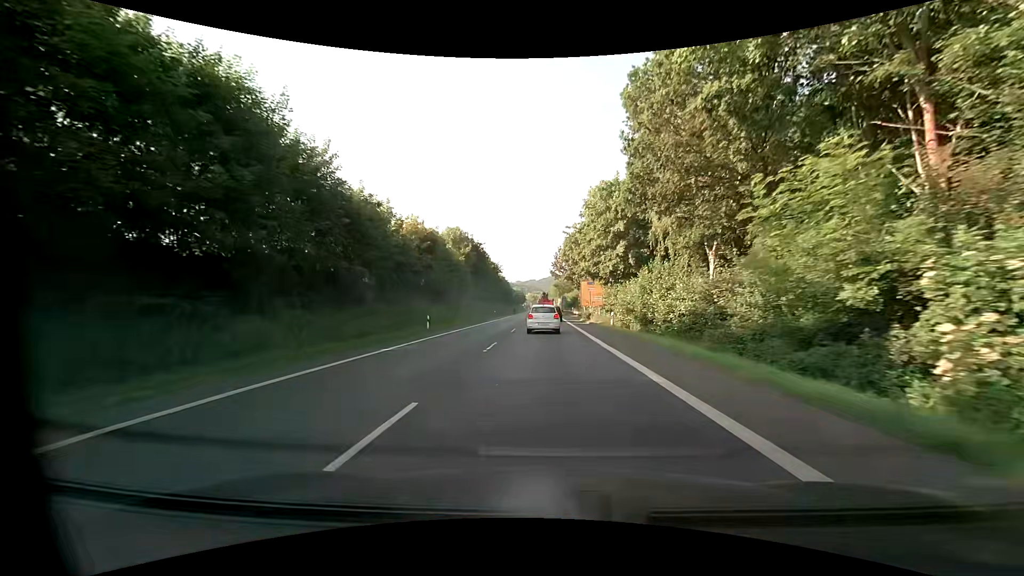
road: primary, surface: asphalt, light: Day
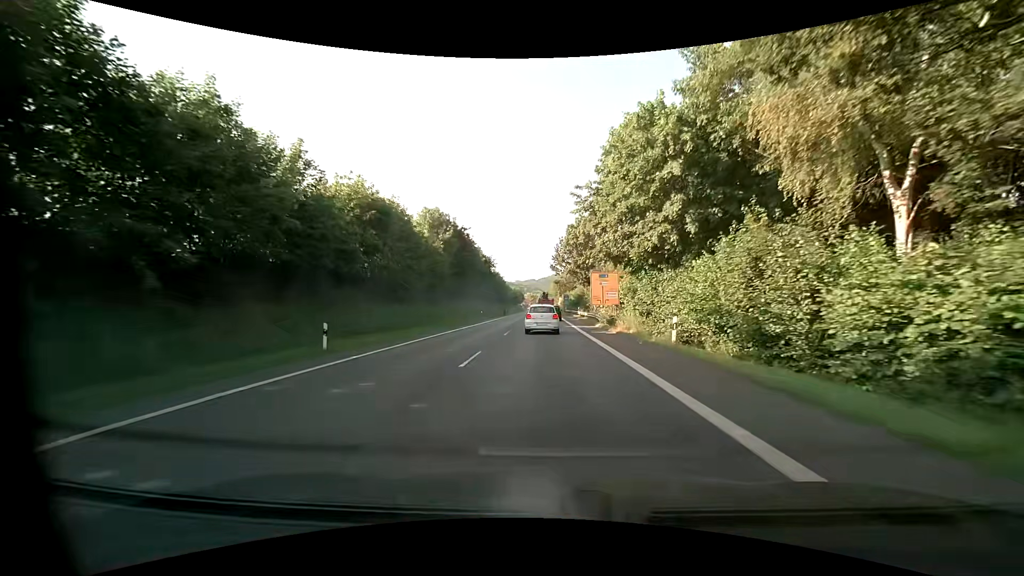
(0.0, +16.1) m; 0°
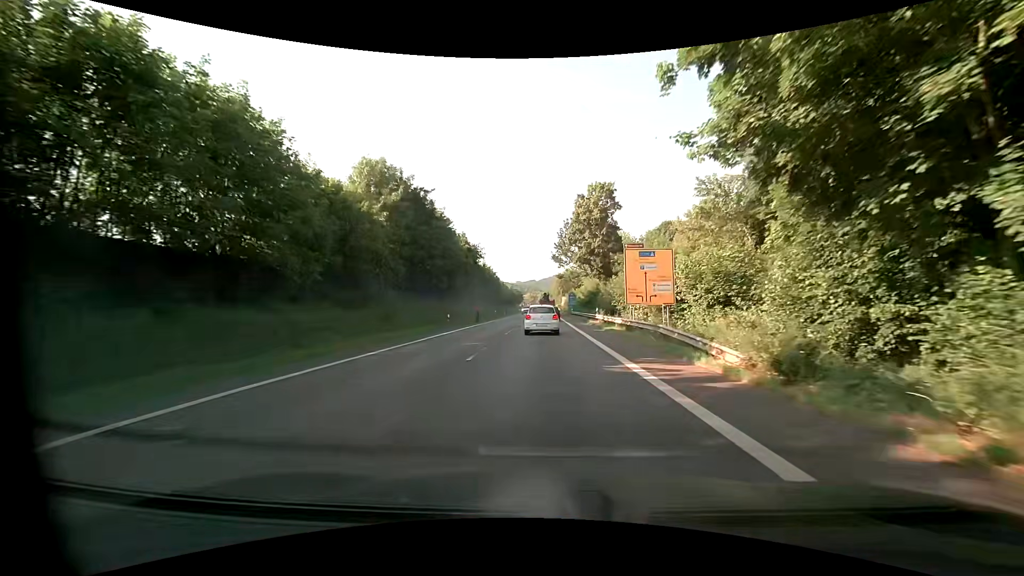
(-0.1, +23.0) m; -1°
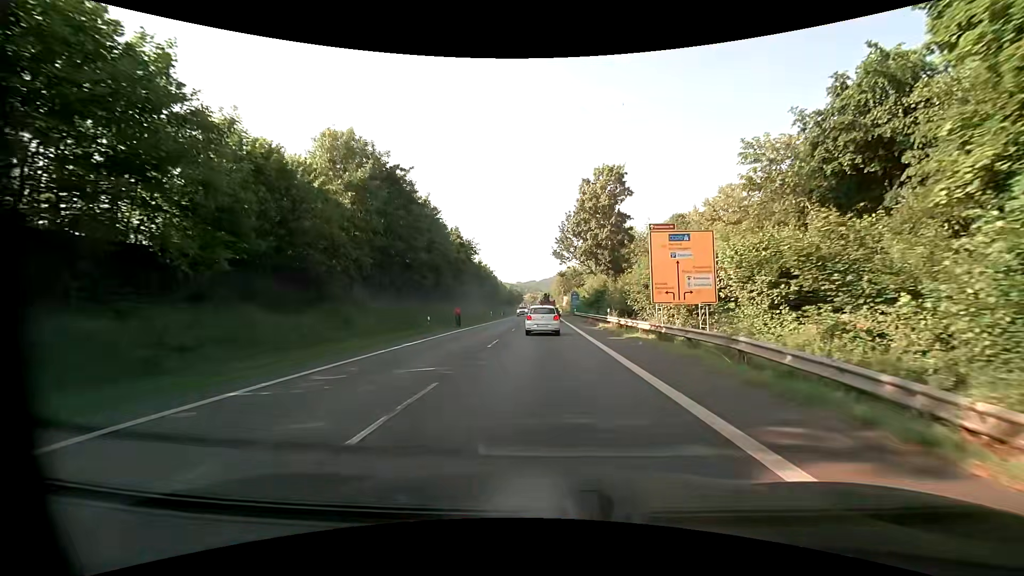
(+0.1, +7.5) m; 0°
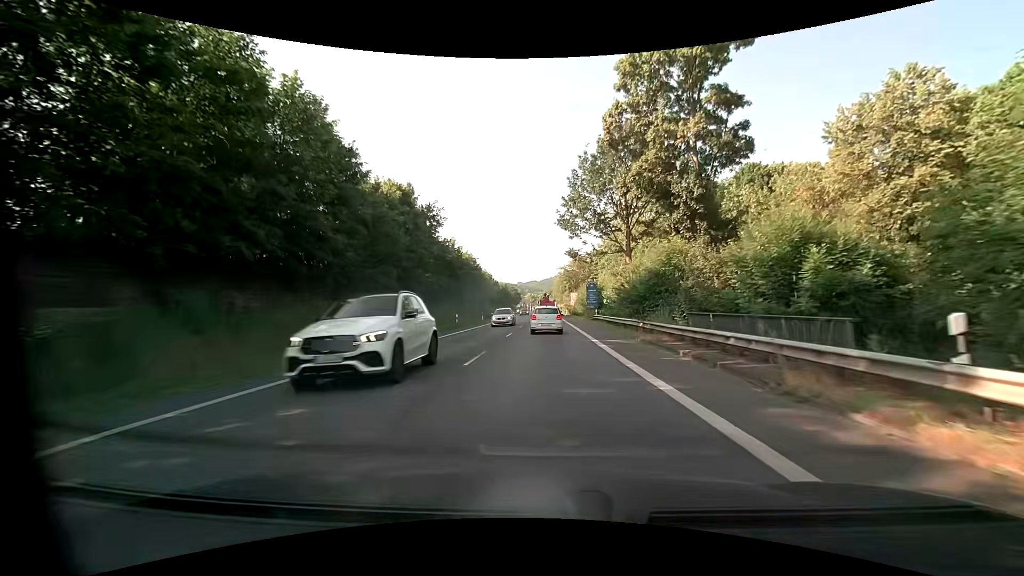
(+0.2, +30.1) m; +1°
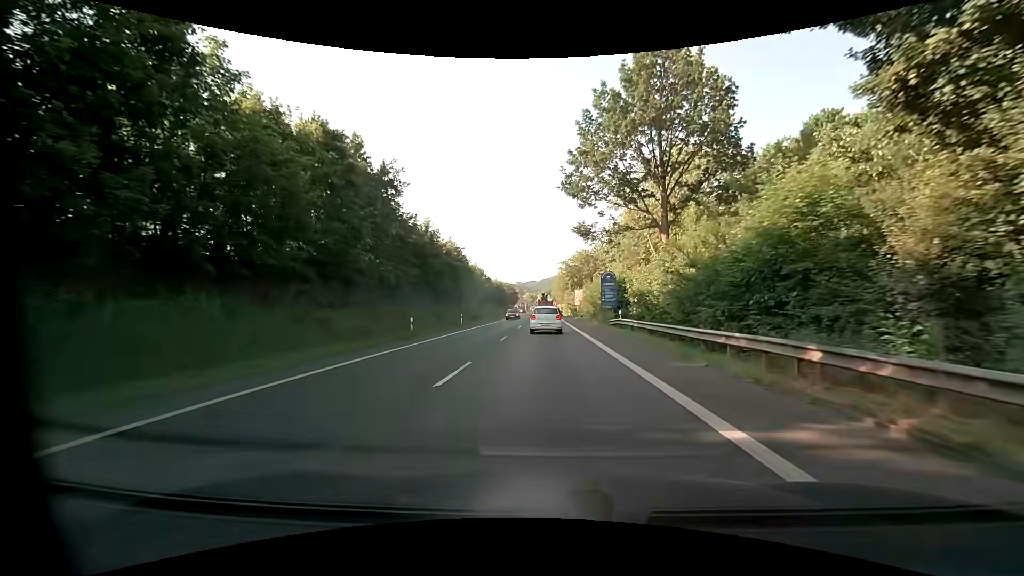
(-0.1, +15.3) m; 0°
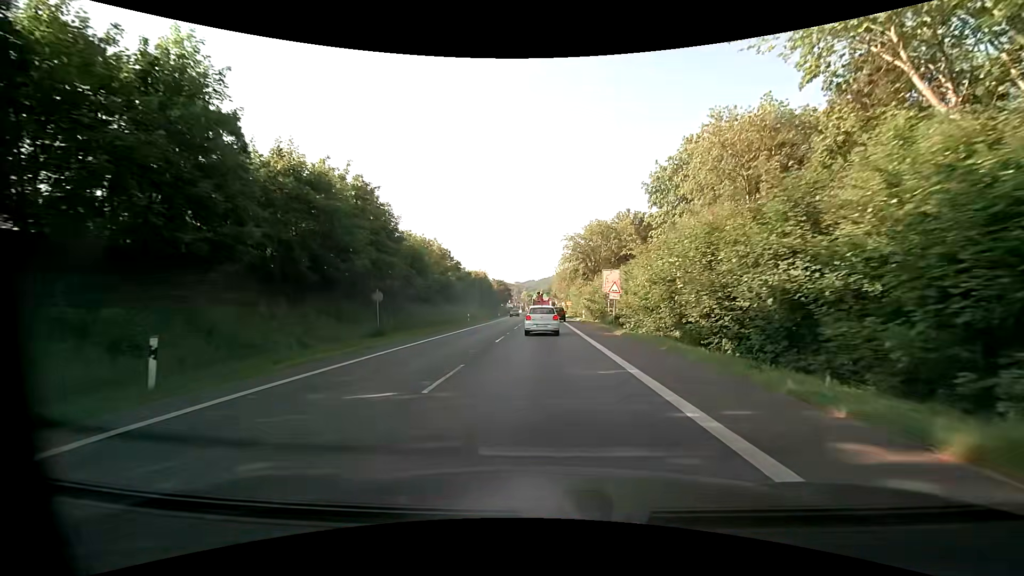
(0.0, +37.5) m; 0°
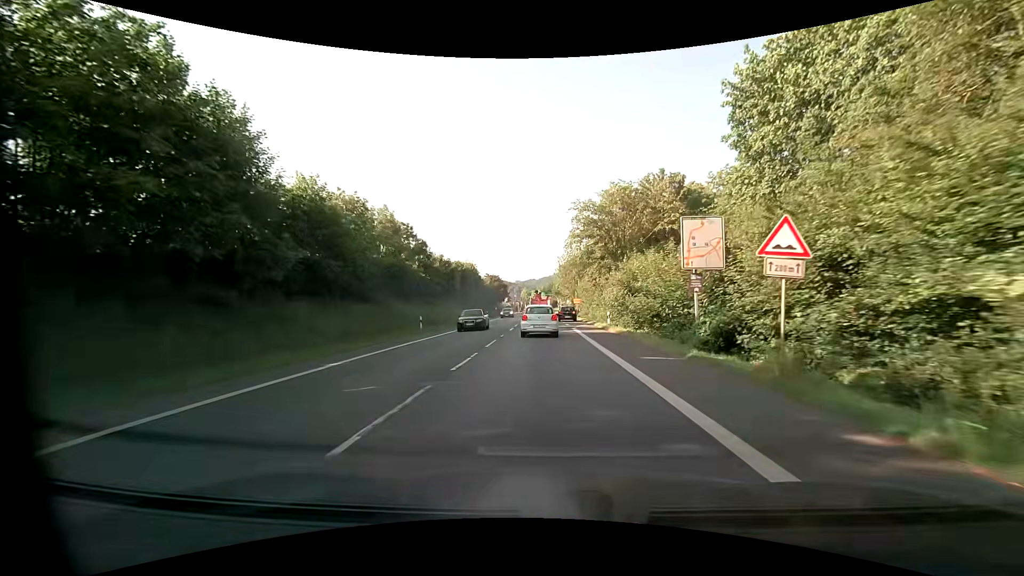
(0.0, +21.3) m; 0°
(0, +10) (0, +20) (0, +30) (0, +40) (0, +50) (-1, +60) (-1, +70) (-1, +80) (-2, +90) (-2, +100) m
